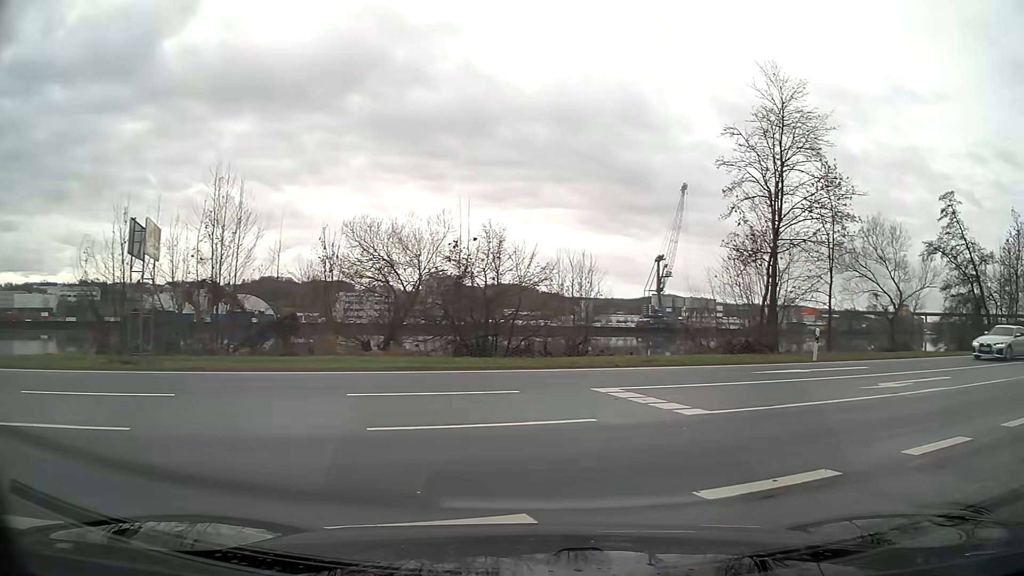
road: tertiary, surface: asphalt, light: Day
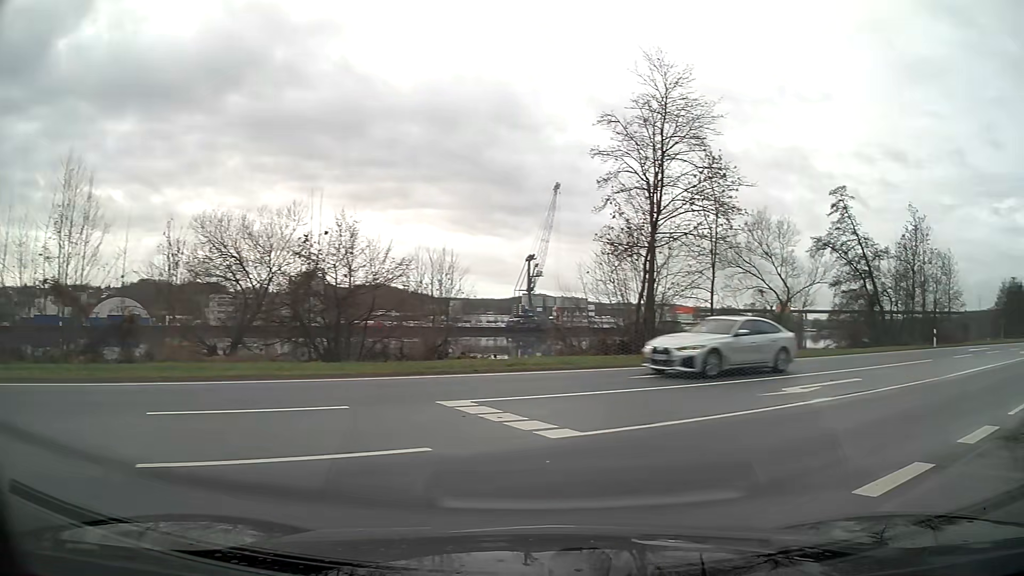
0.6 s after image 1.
(+0.2, +2.3) m; +12°
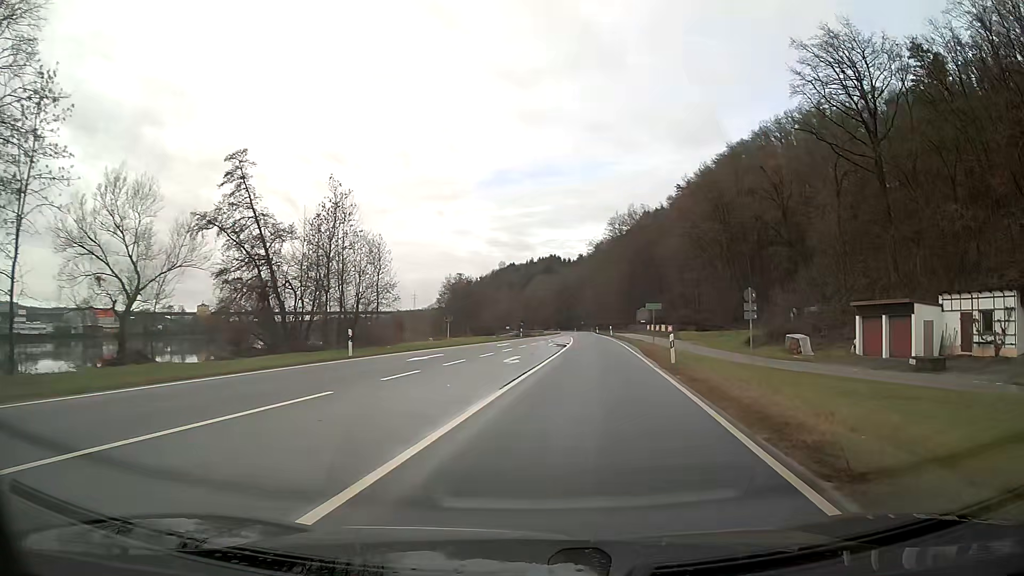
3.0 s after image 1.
(+6.6, +12.5) m; +43°
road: primary
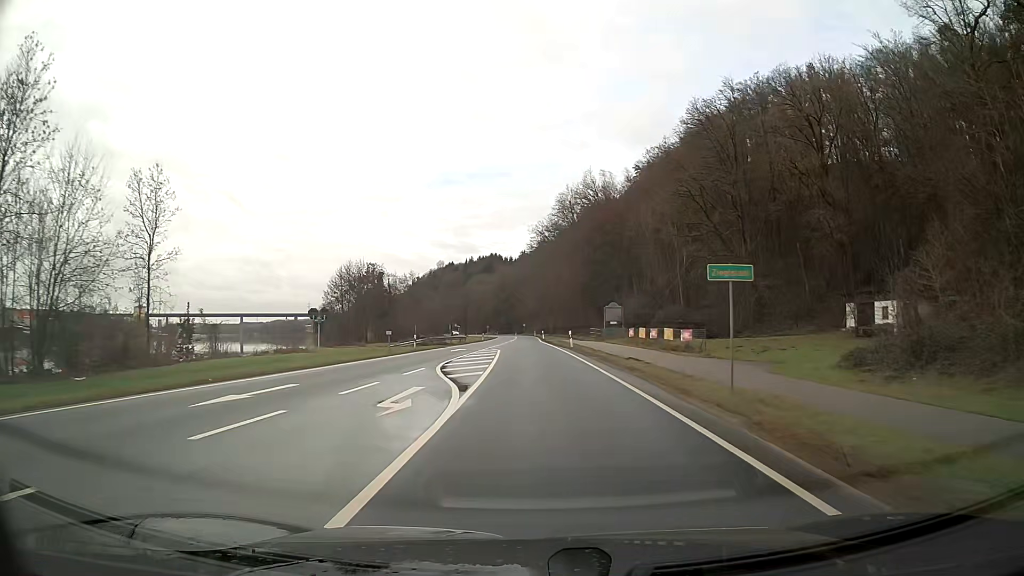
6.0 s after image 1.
(+1.8, +32.4) m; +3°
